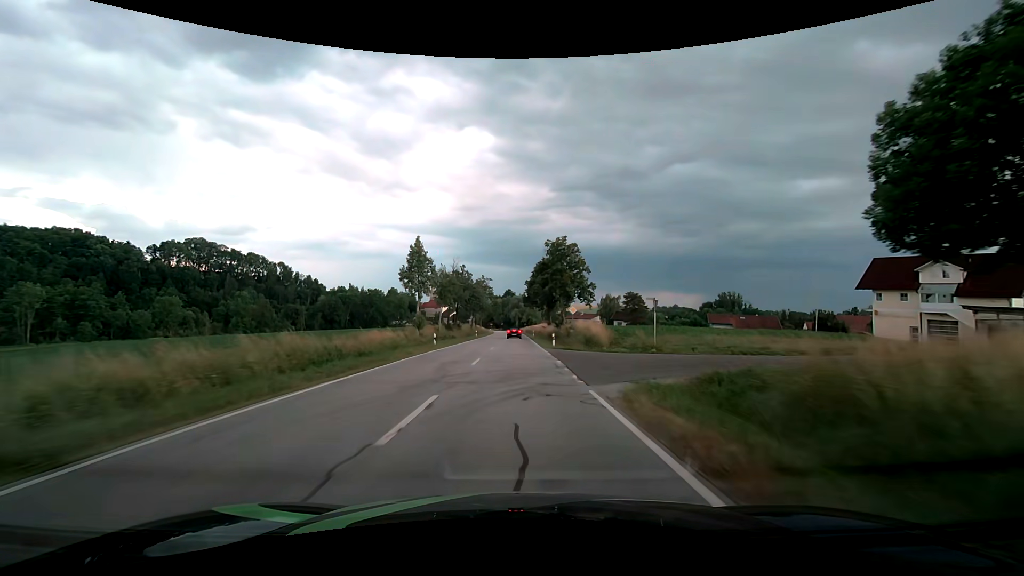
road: secondary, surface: asphalt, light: Day
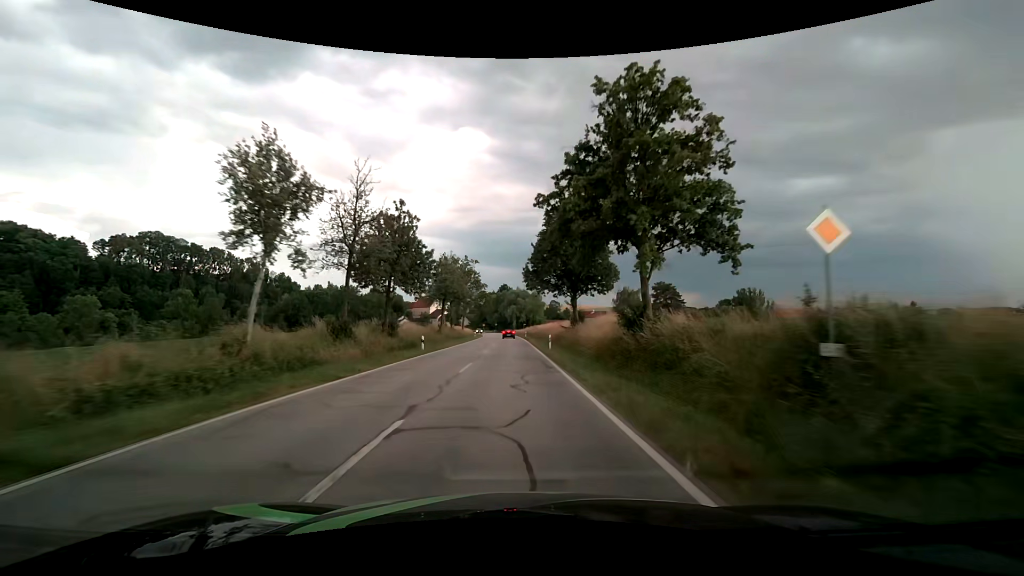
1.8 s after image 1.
(+0.1, +38.2) m; 0°
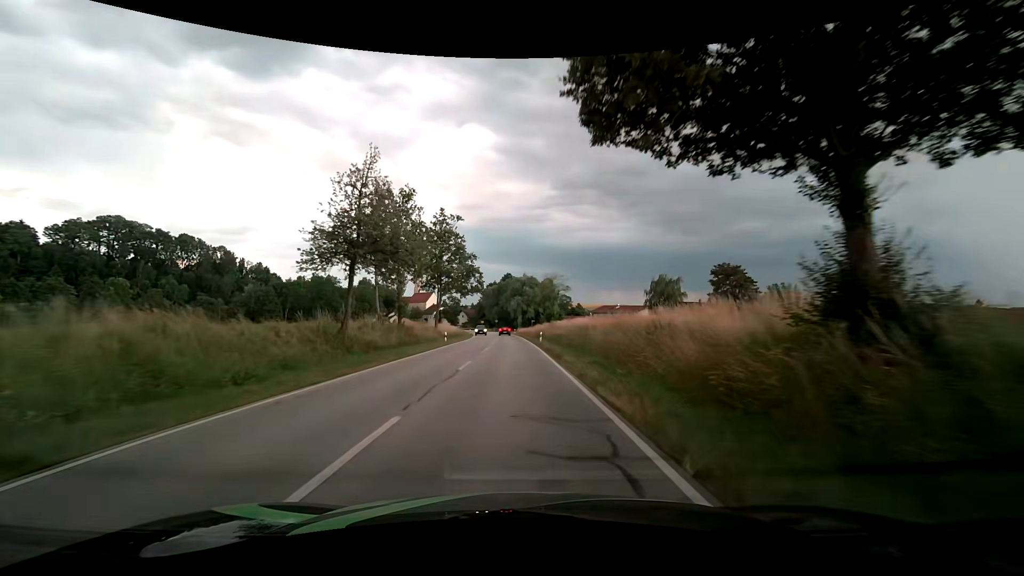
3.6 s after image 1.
(-0.1, +35.8) m; -1°
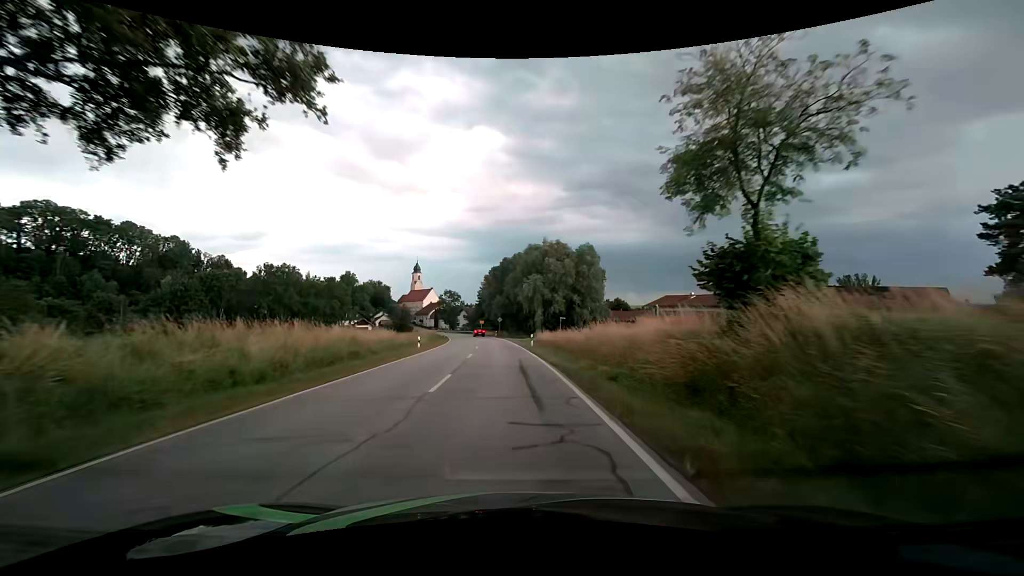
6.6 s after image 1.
(-0.4, +52.5) m; -2°
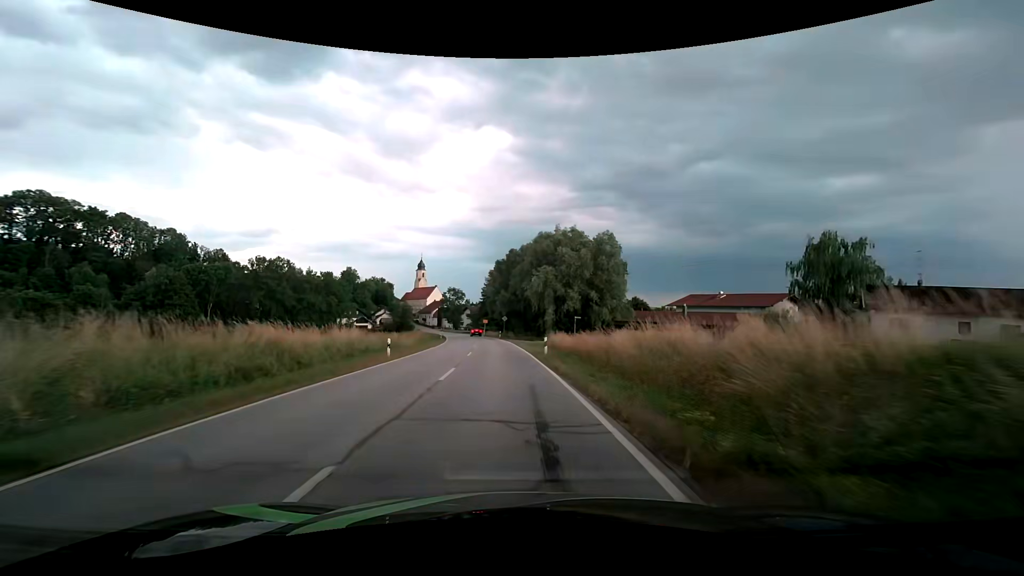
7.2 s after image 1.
(-0.1, +9.7) m; -1°
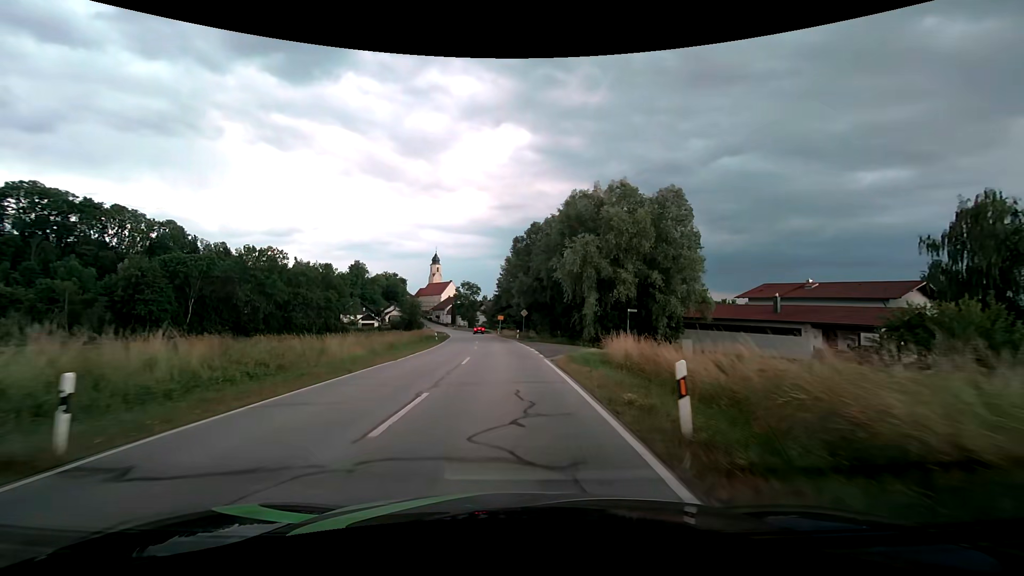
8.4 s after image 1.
(-0.3, +18.7) m; -2°
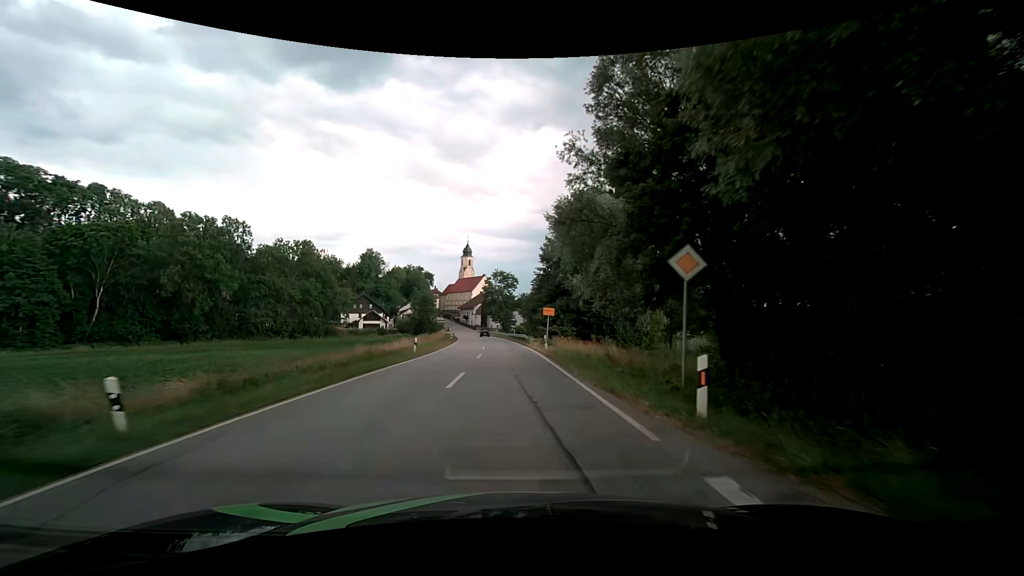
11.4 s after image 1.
(-2.0, +42.8) m; -4°
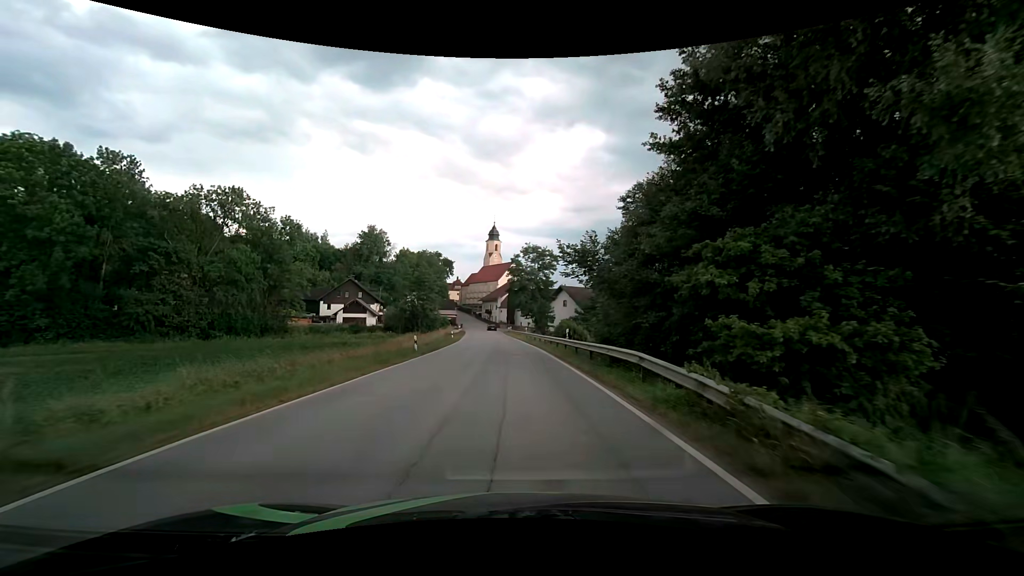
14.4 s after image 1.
(-1.6, +38.9) m; -4°
(0, +10) (0, +20) (0, +30) (-1, +40) (-1, +50) (-2, +60) (-2, +70) (-3, +80) (-4, +90) (-5, +100) m
